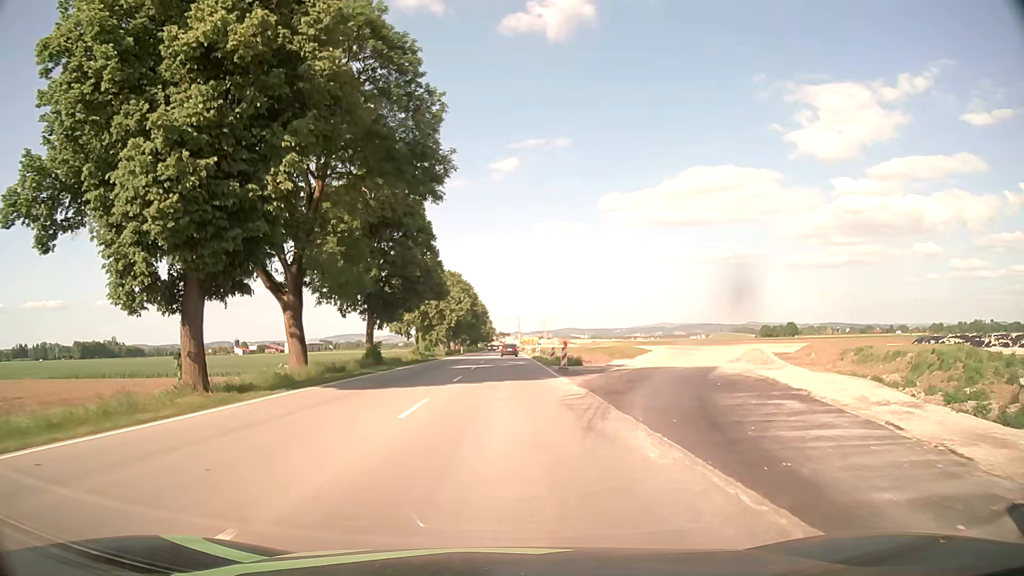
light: Day
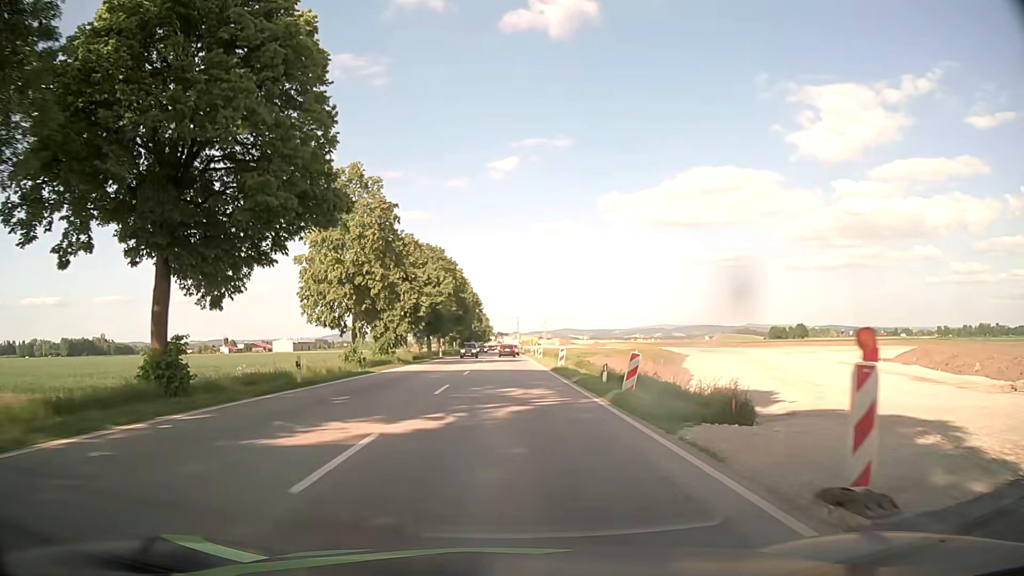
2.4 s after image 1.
(0.0, +30.4) m; 0°
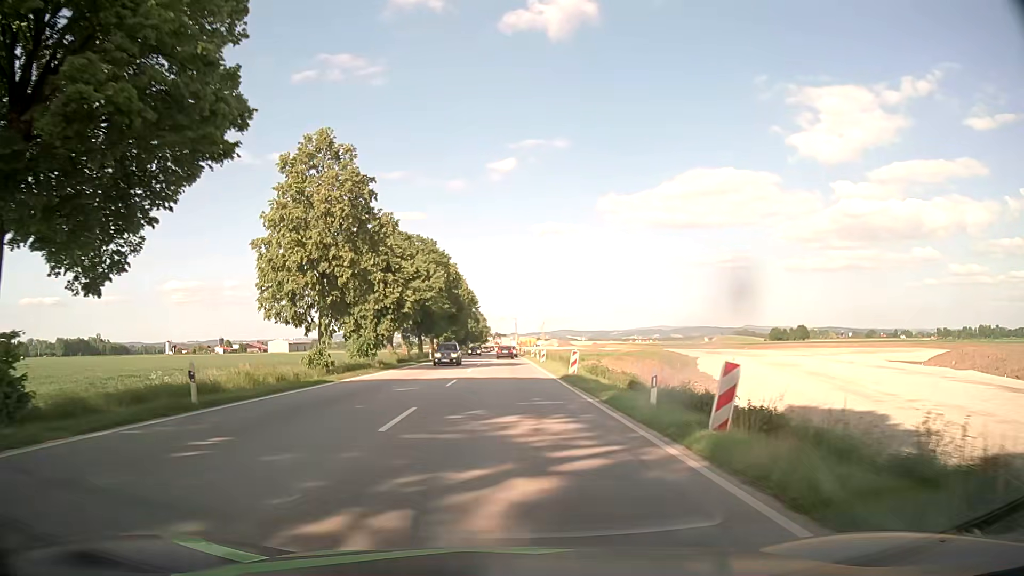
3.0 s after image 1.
(0.0, +7.6) m; 0°
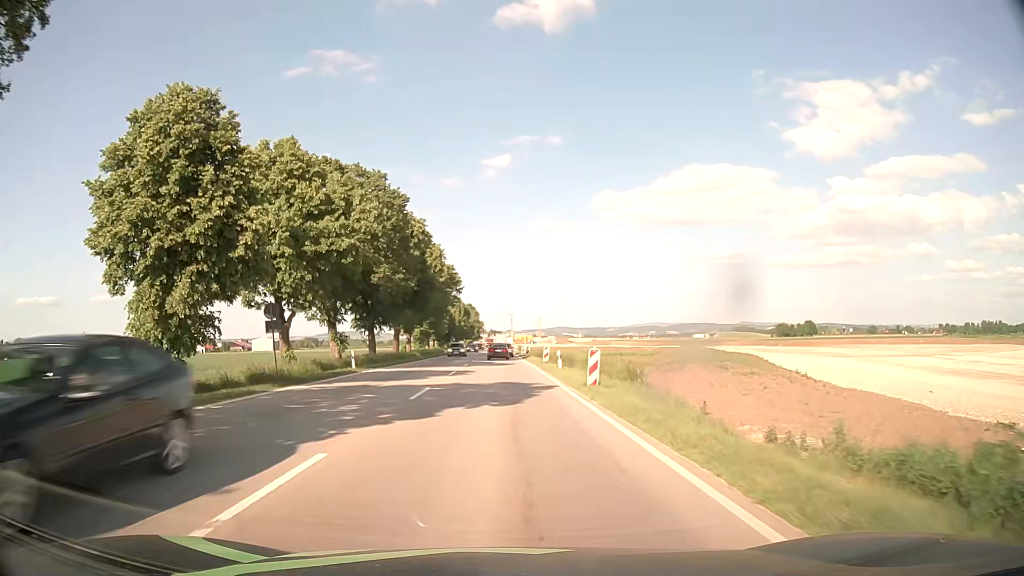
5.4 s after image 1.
(+0.4, +30.4) m; +1°
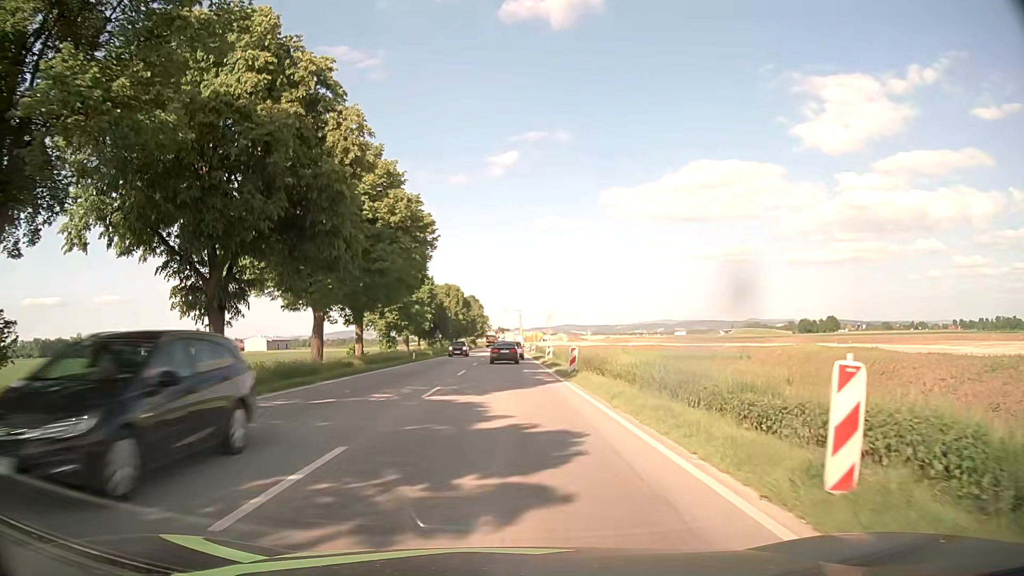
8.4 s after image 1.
(-0.3, +35.0) m; -1°
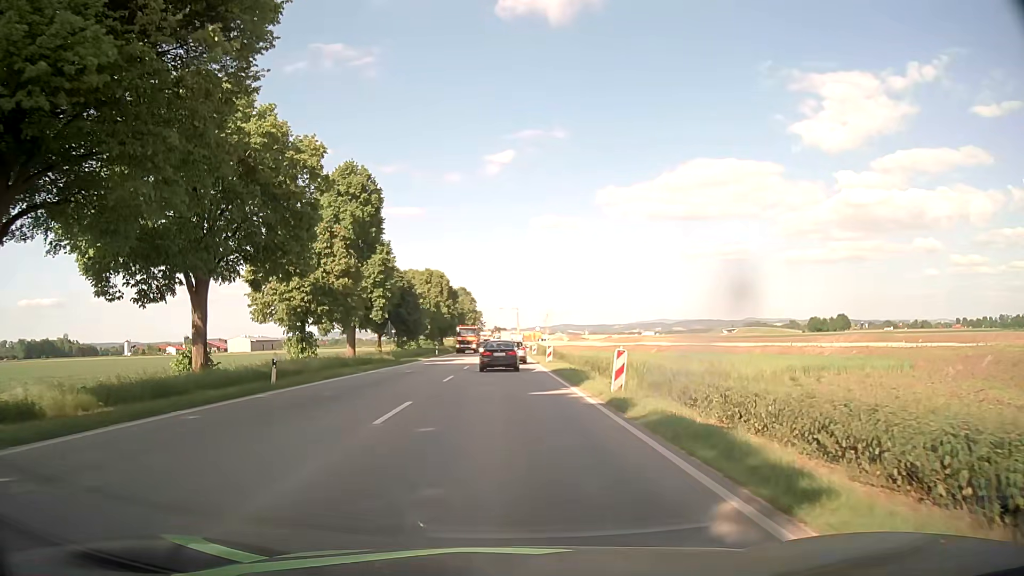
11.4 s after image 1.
(0.0, +29.2) m; 0°
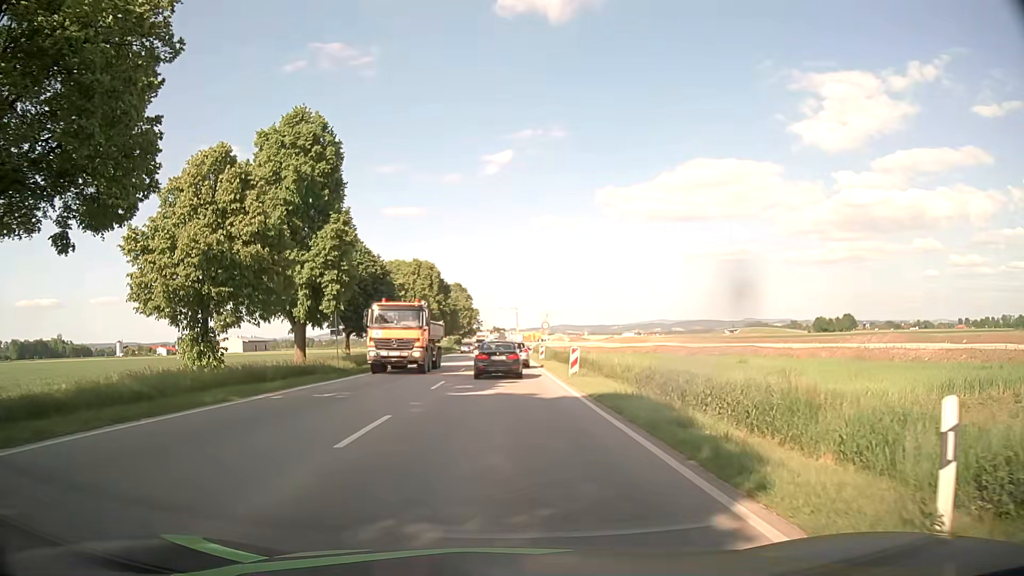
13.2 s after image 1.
(0.0, +14.2) m; 0°
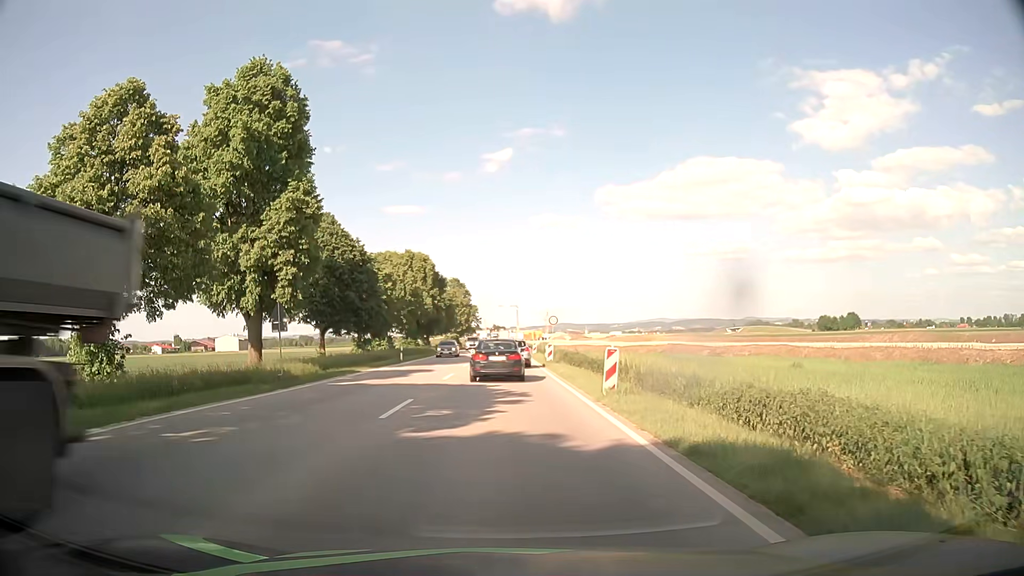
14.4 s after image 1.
(0.0, +8.1) m; 0°
(0, +10) (0, +20) (0, +30) (0, +40) (0, +50) (0, +60) (0, +70) (0, +80) (0, +90) (0, +100) m
